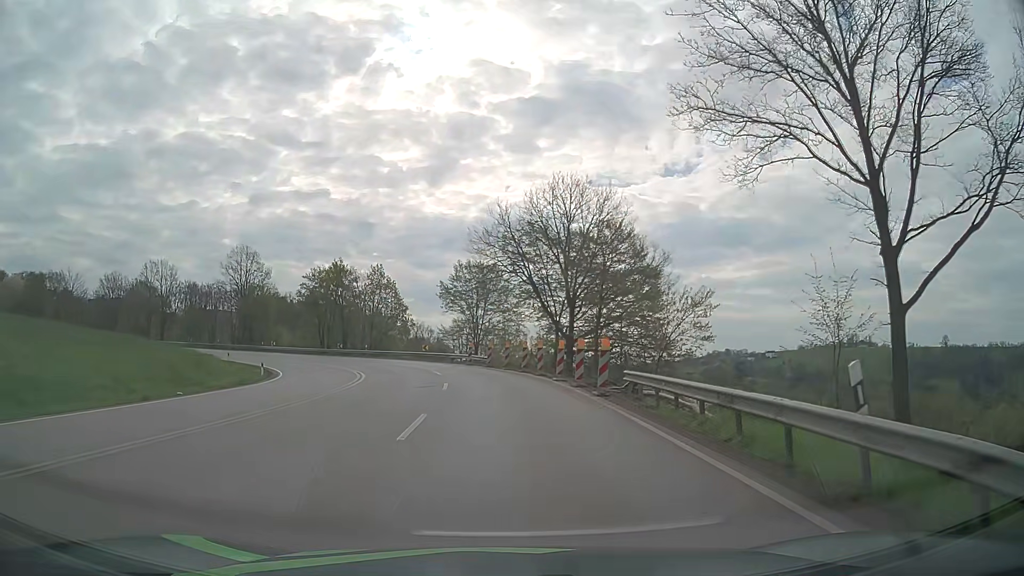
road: primary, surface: asphalt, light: Day
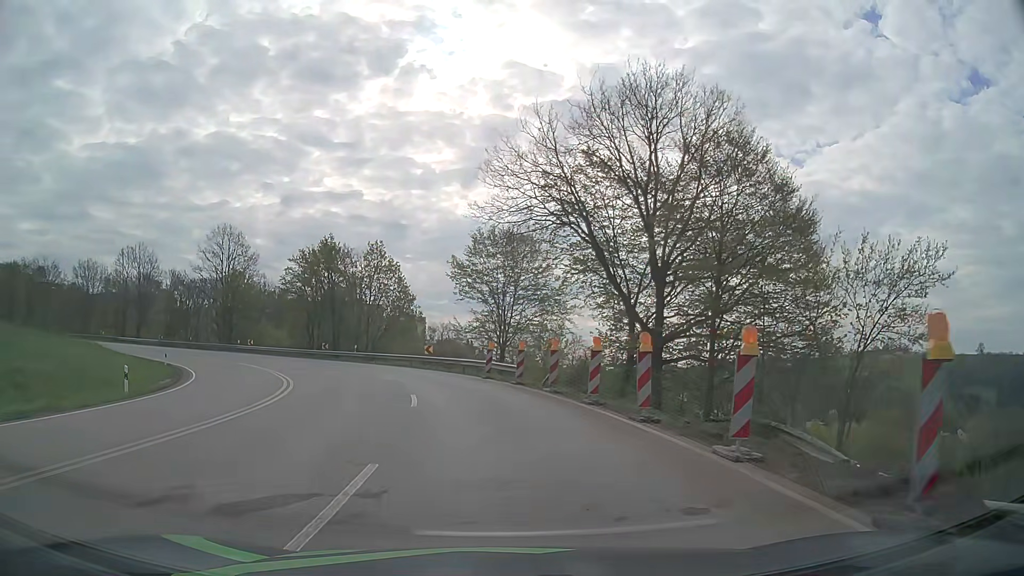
(-0.3, +18.0) m; -3°
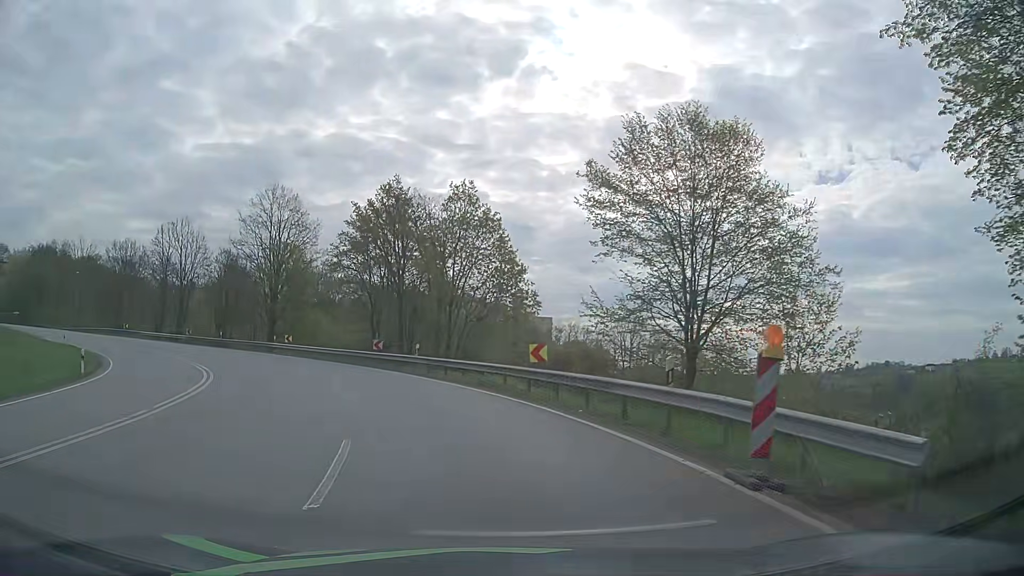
(-1.6, +22.3) m; -9°
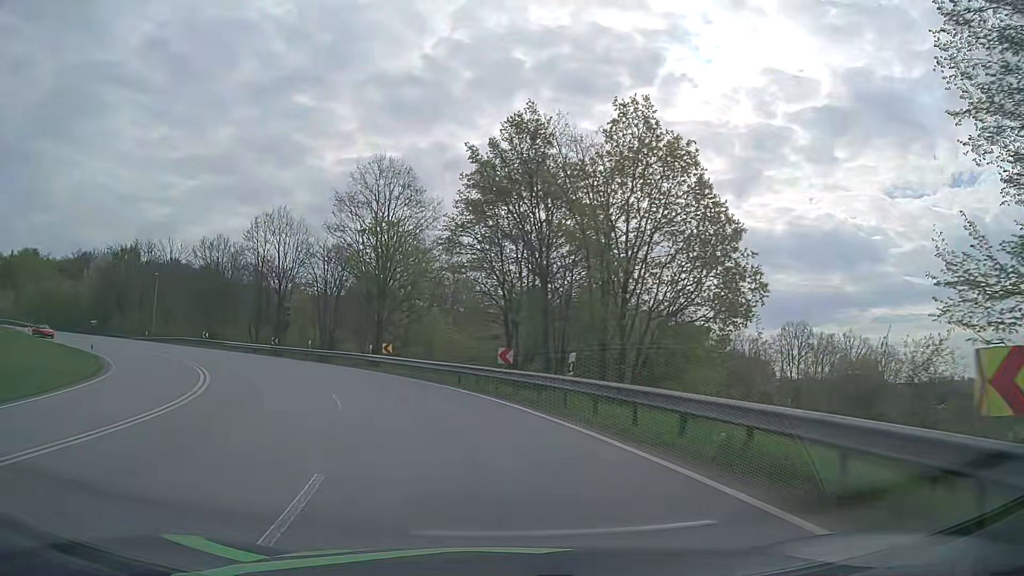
(-1.8, +14.5) m; -14°
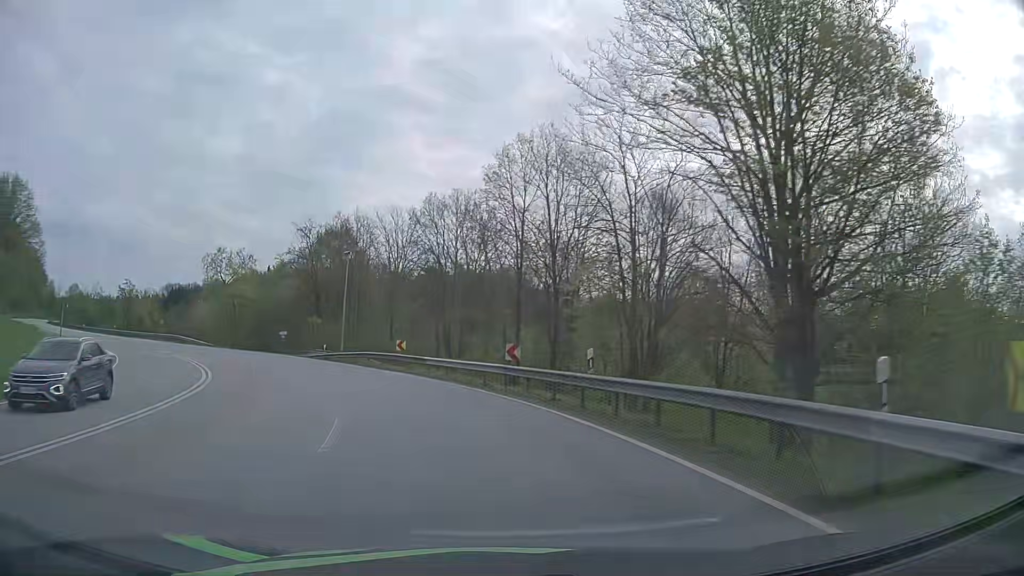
(-7.4, +30.1) m; -27°
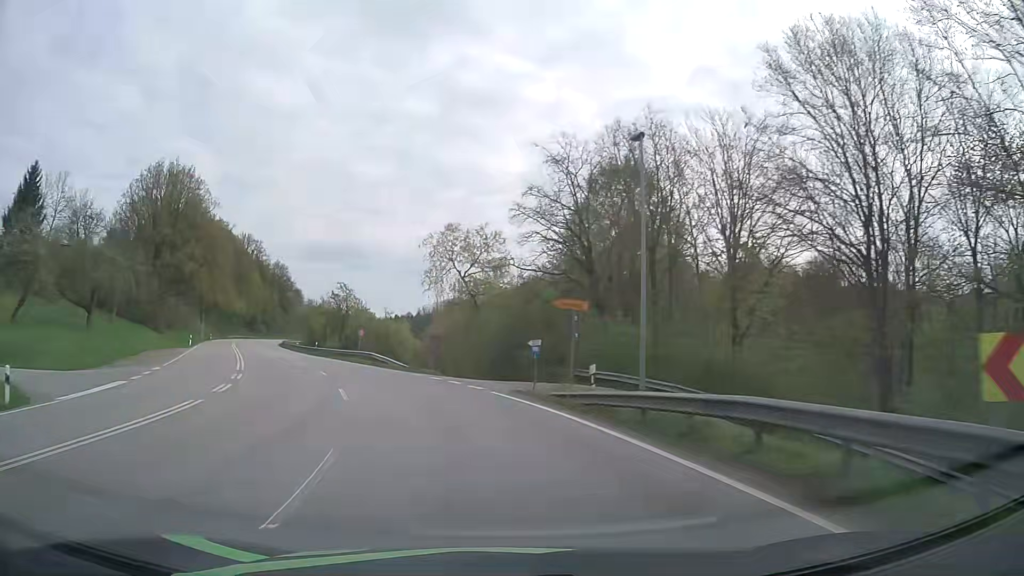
(-6.1, +27.5) m; -25°
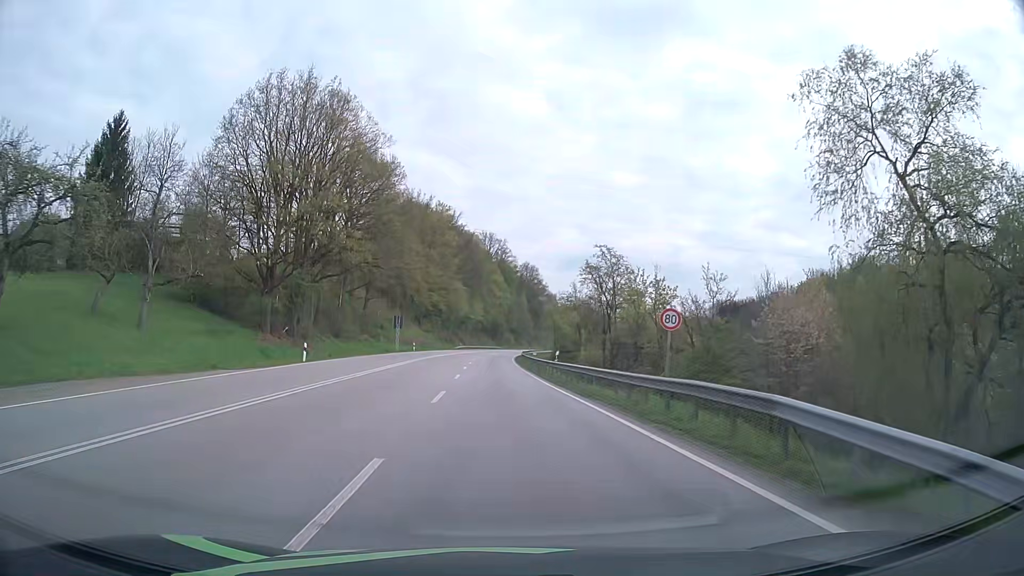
(-8.9, +35.9) m; -22°
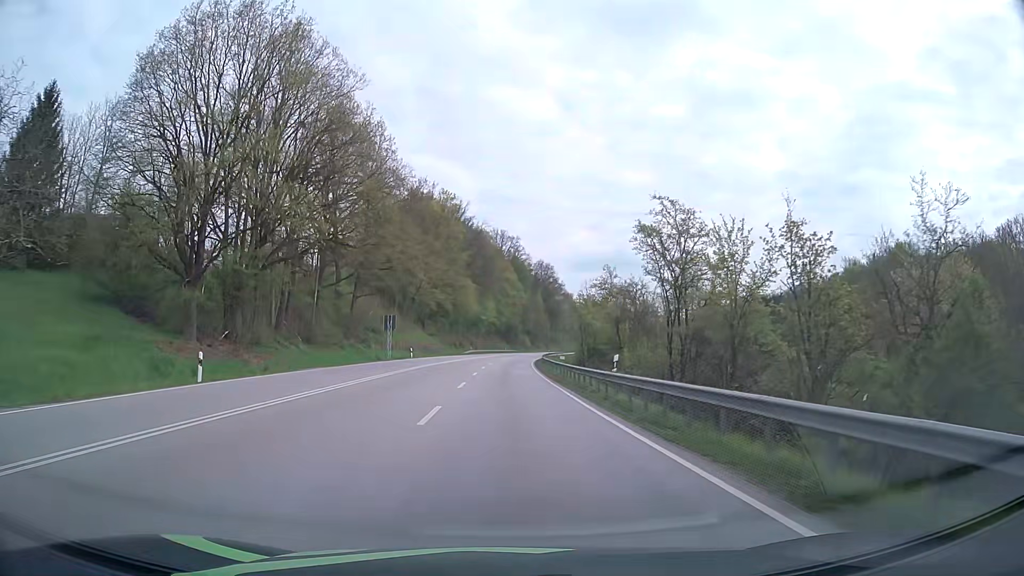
(-0.2, +15.7) m; -1°
